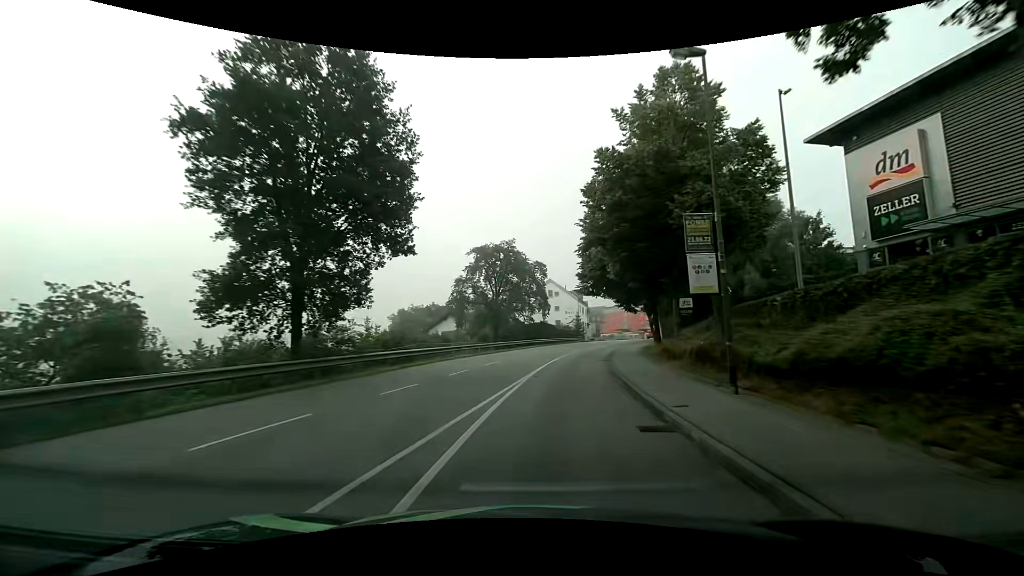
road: tertiary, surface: asphalt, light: Day
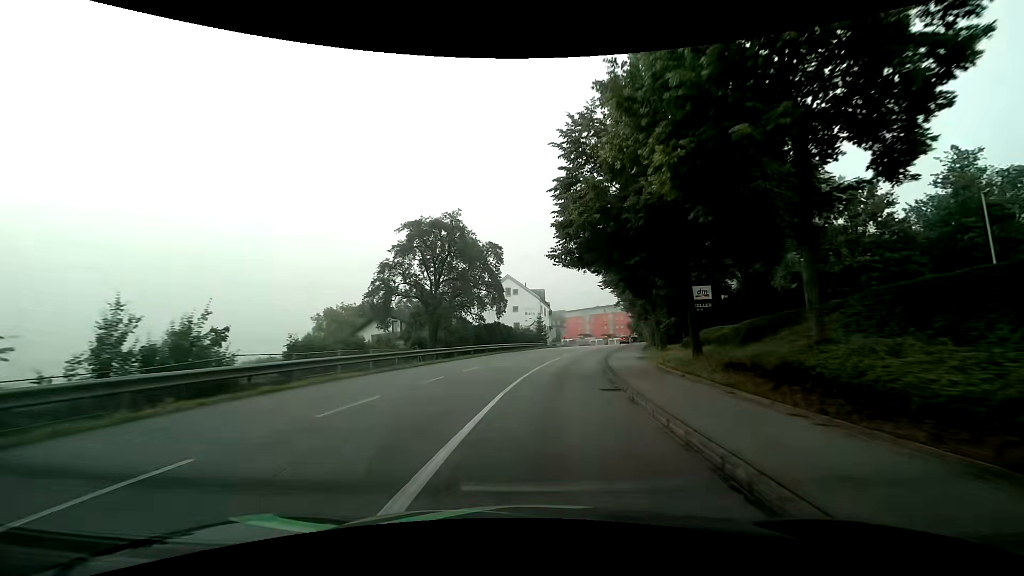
(+0.6, +15.0) m; +5°
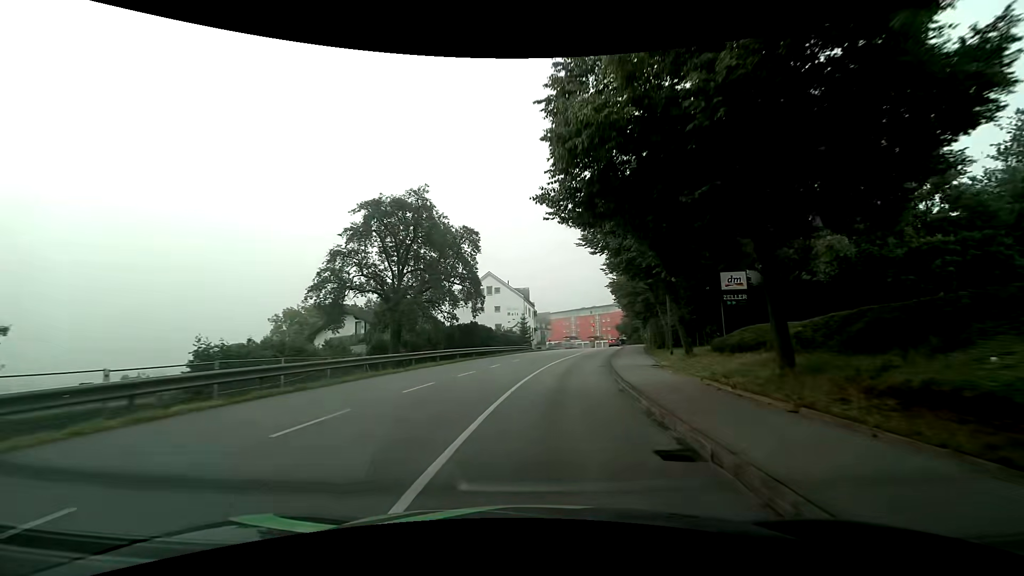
(+0.1, +7.5) m; +1°
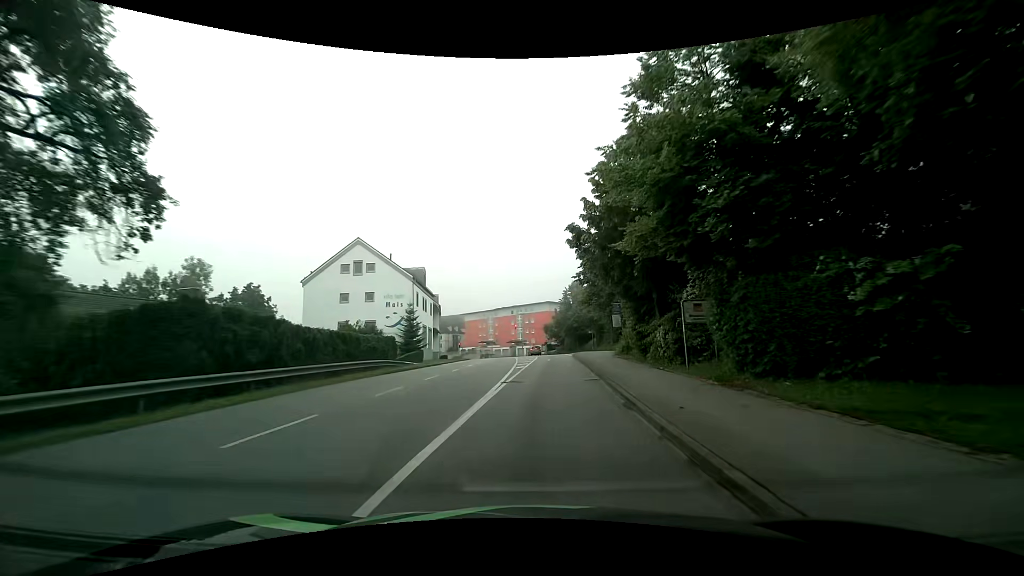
(+2.6, +29.9) m; +10°
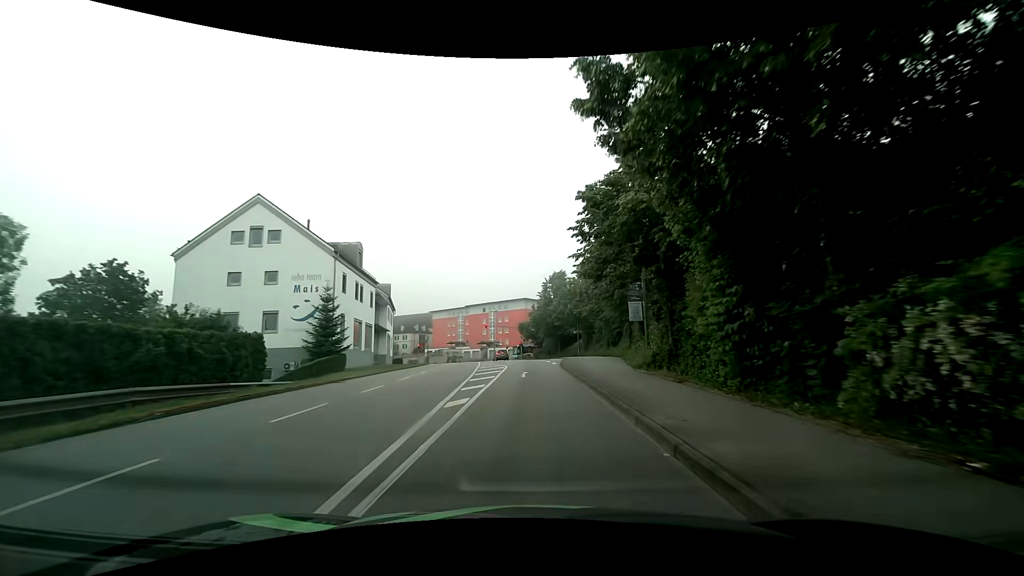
(+0.5, +15.1) m; +3°
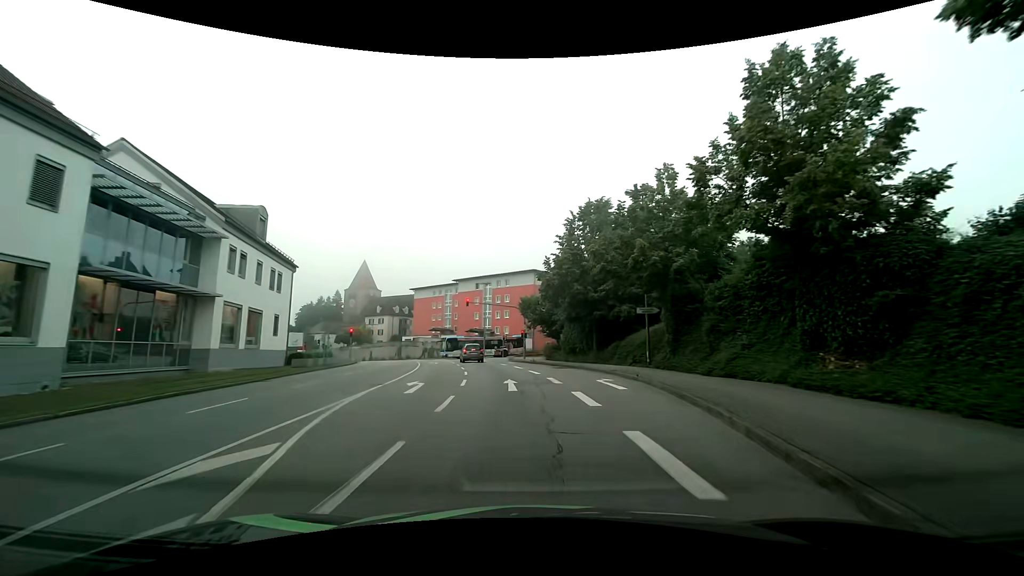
(-0.3, +34.4) m; -2°
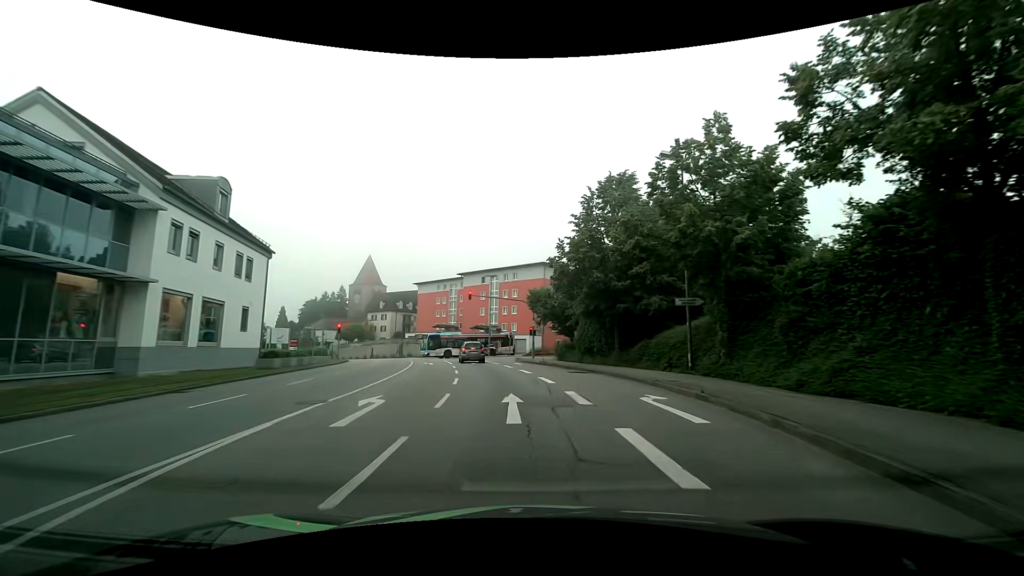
(0.0, +5.6) m; -1°
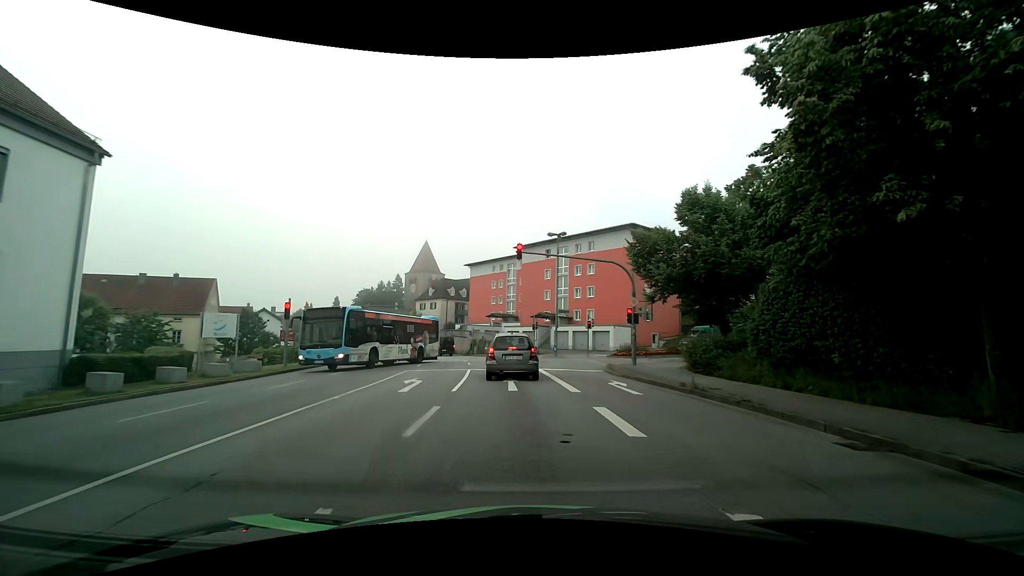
(-1.2, +20.9) m; -9°
